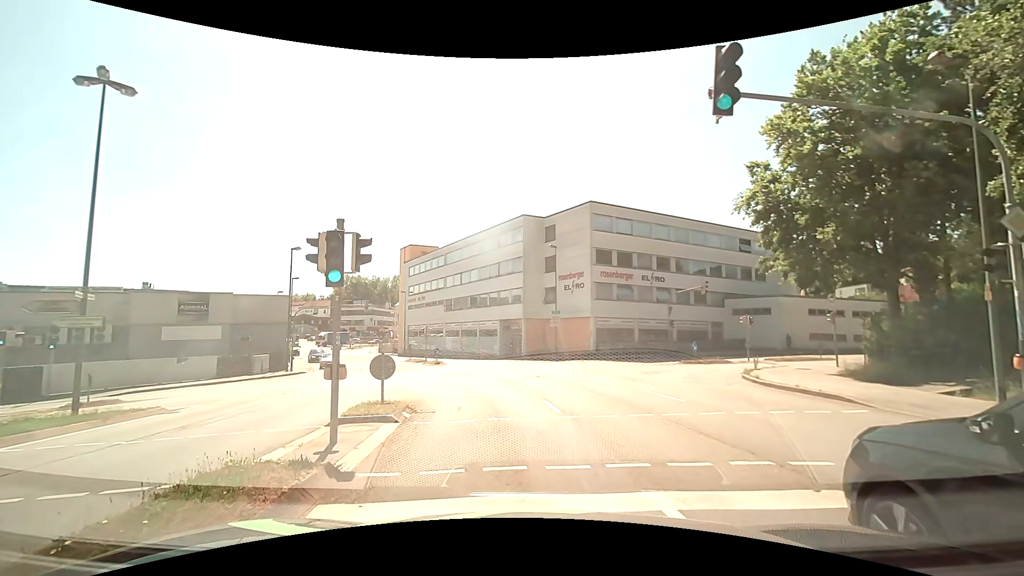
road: tertiary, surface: asphalt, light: Day
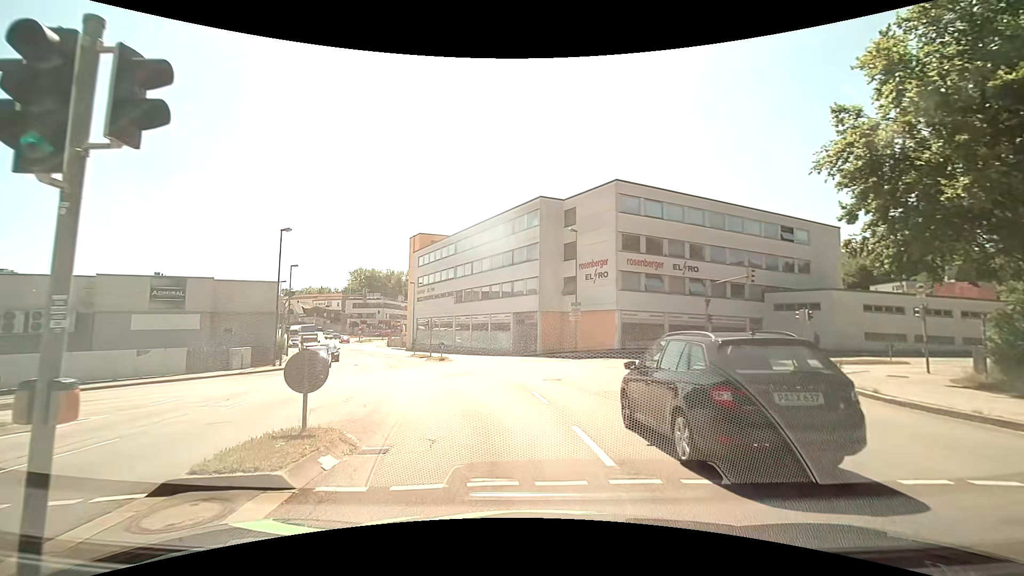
(-0.3, +5.1) m; -4°
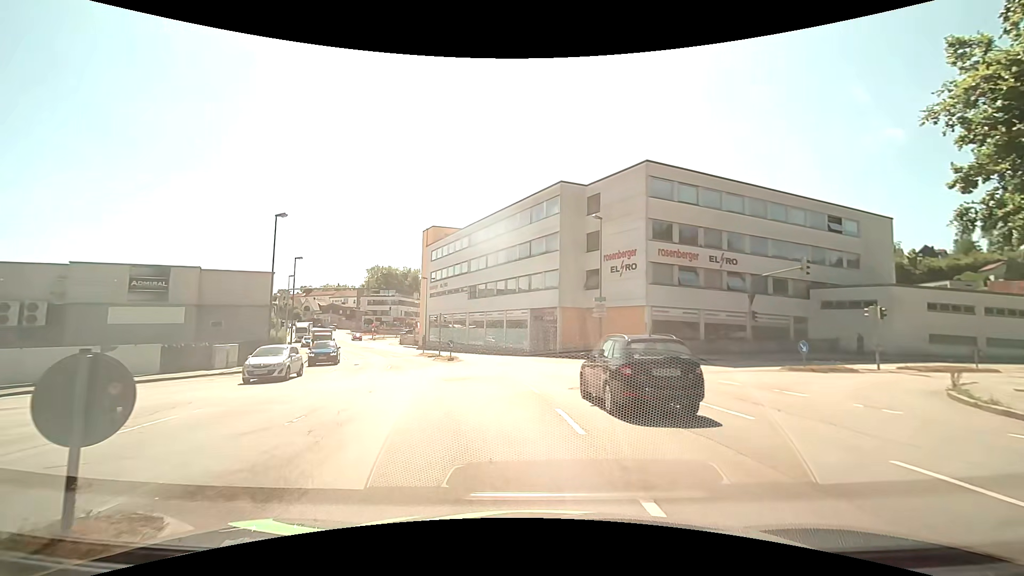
(0.0, +3.9) m; -2°
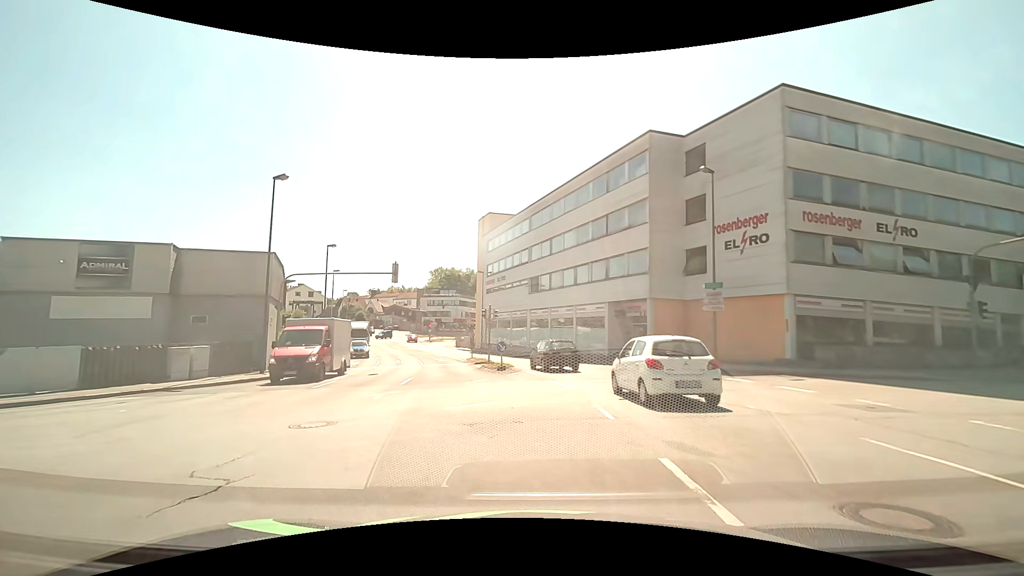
(-0.6, +9.8) m; -6°
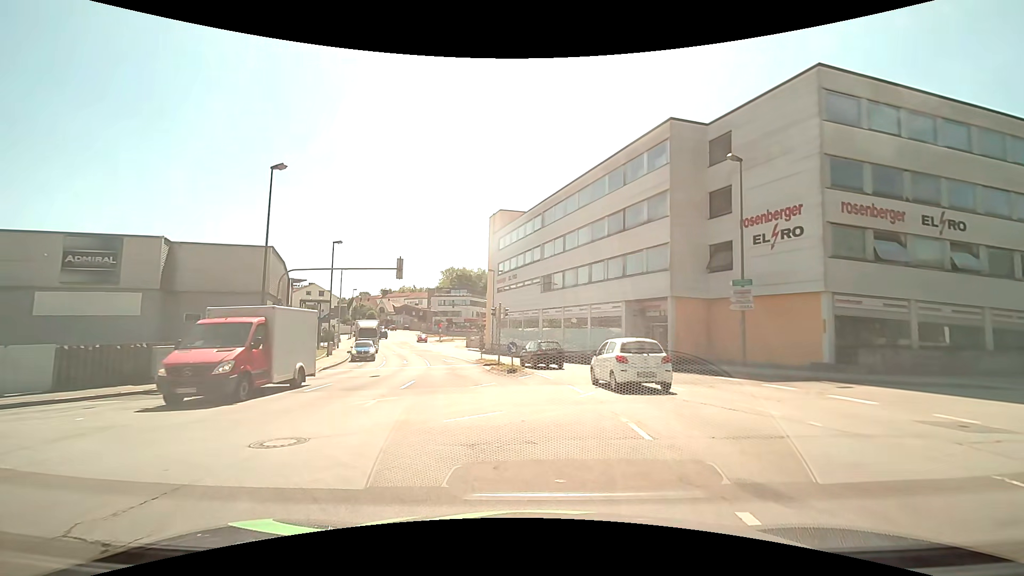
(-0.1, +1.7) m; -2°
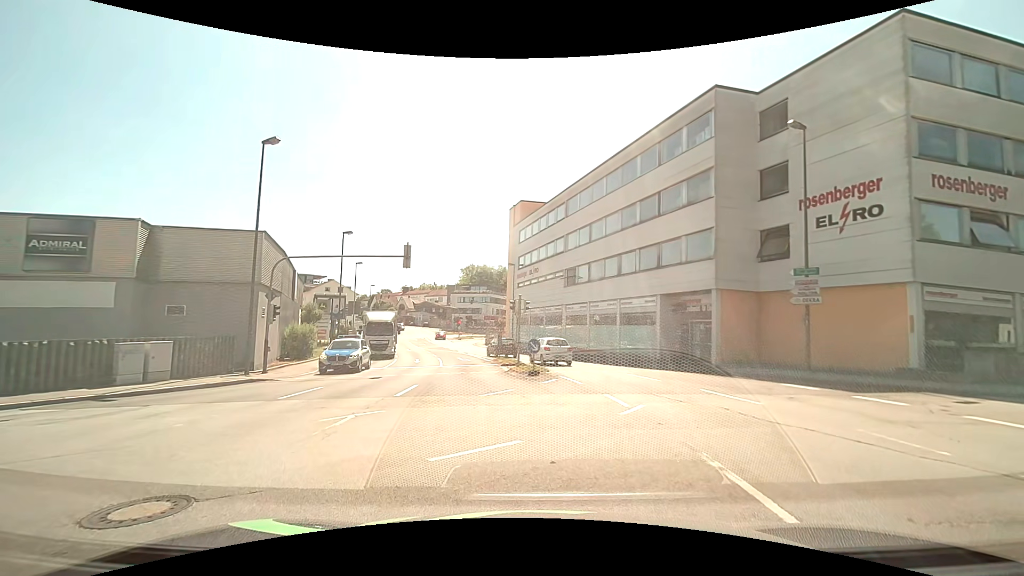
(-0.1, +3.0) m; -2°
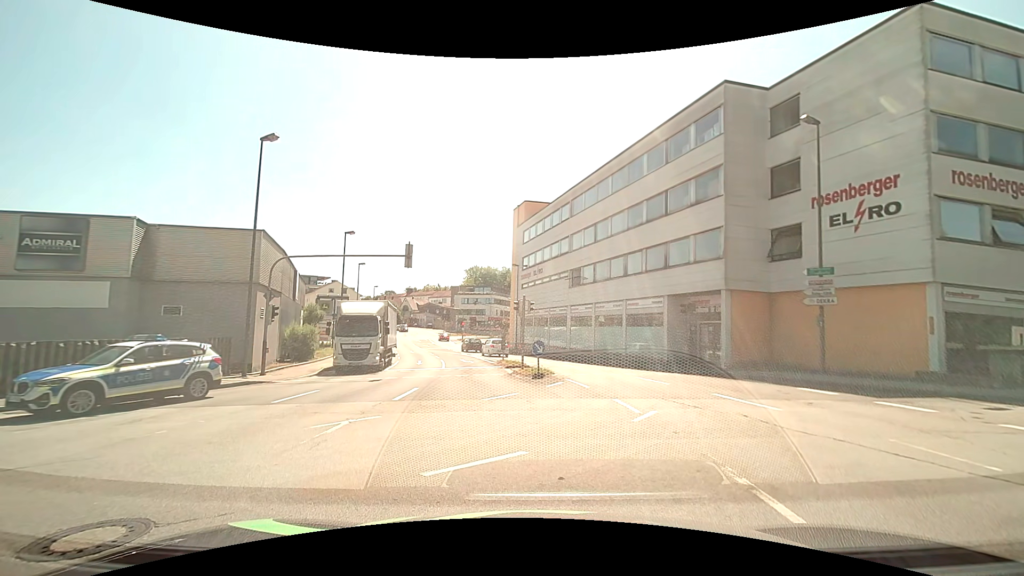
(0.0, +0.6) m; 0°
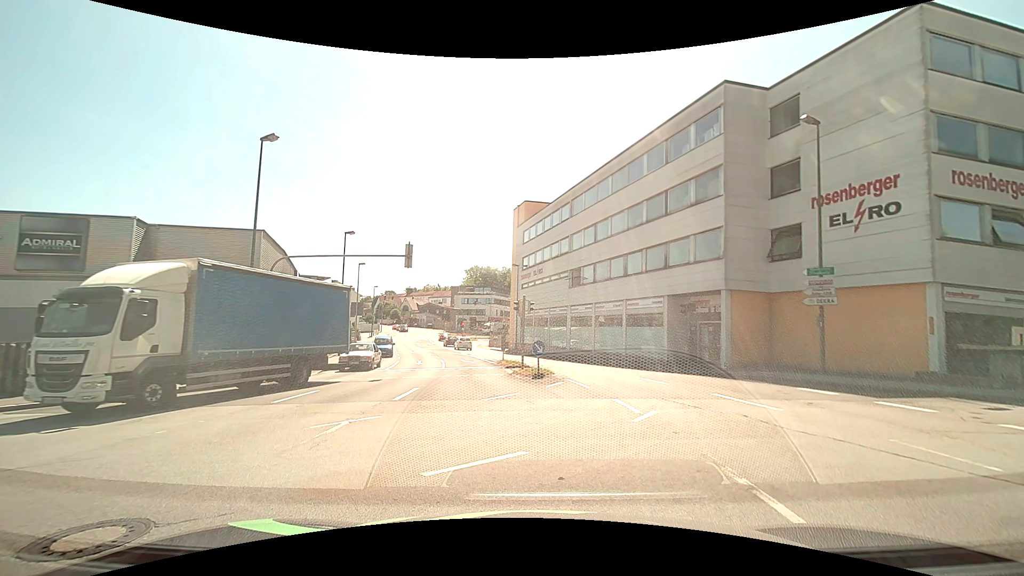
(0.0, 0.0) m; 0°
